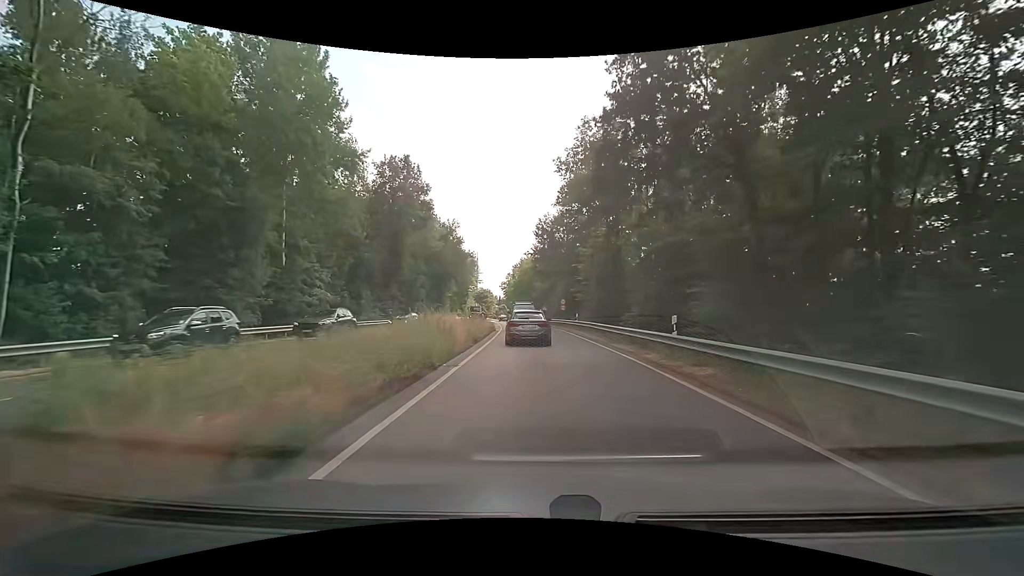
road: secondary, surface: asphalt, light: Day
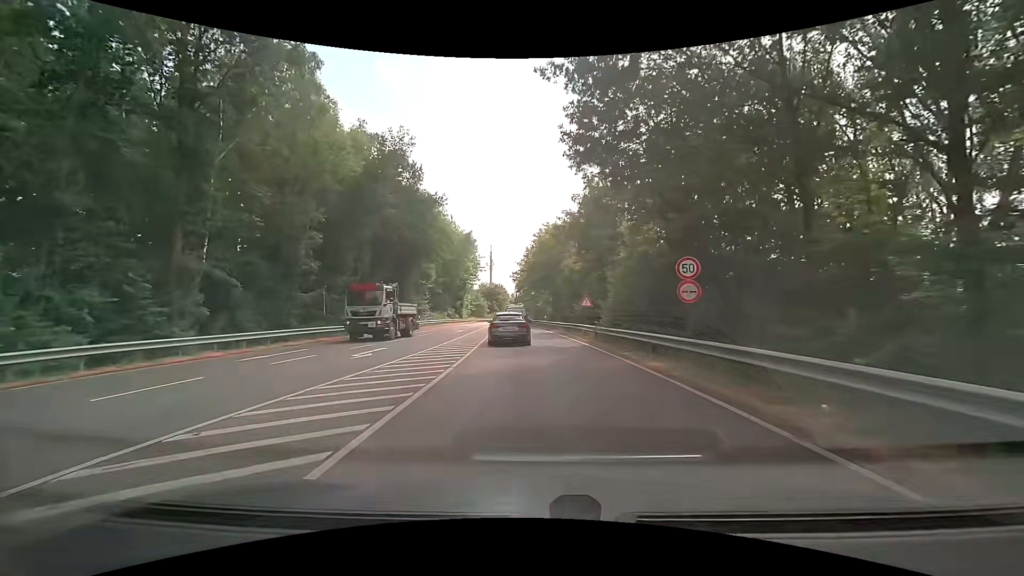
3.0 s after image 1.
(-0.8, +36.5) m; -3°
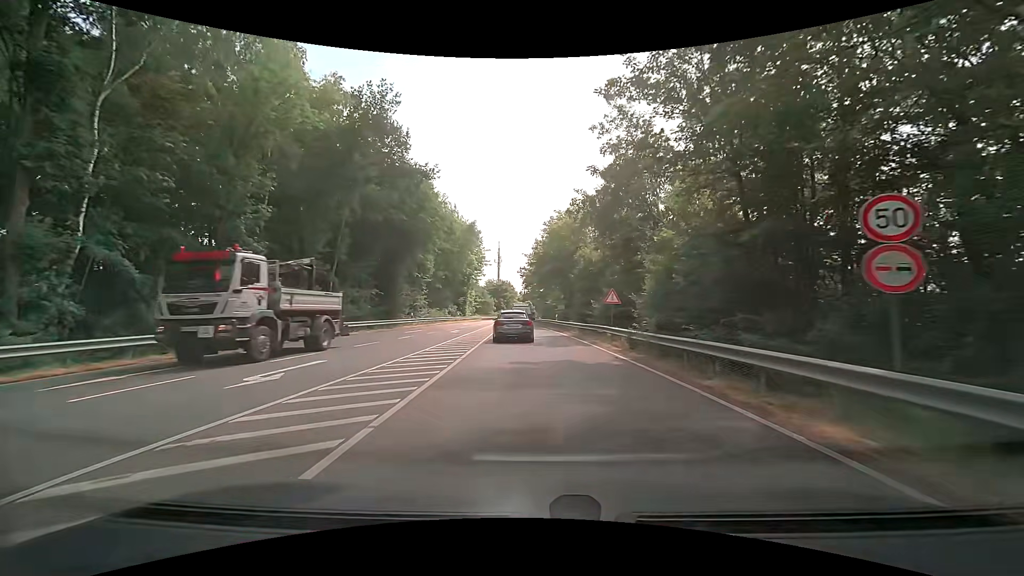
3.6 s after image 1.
(0.0, +7.1) m; -1°
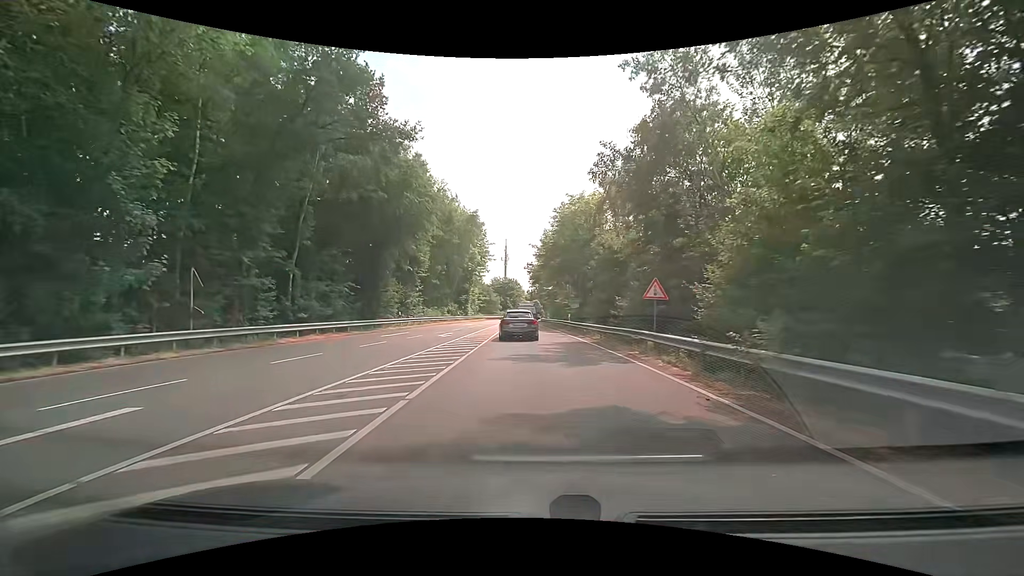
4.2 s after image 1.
(-0.1, +7.1) m; -2°
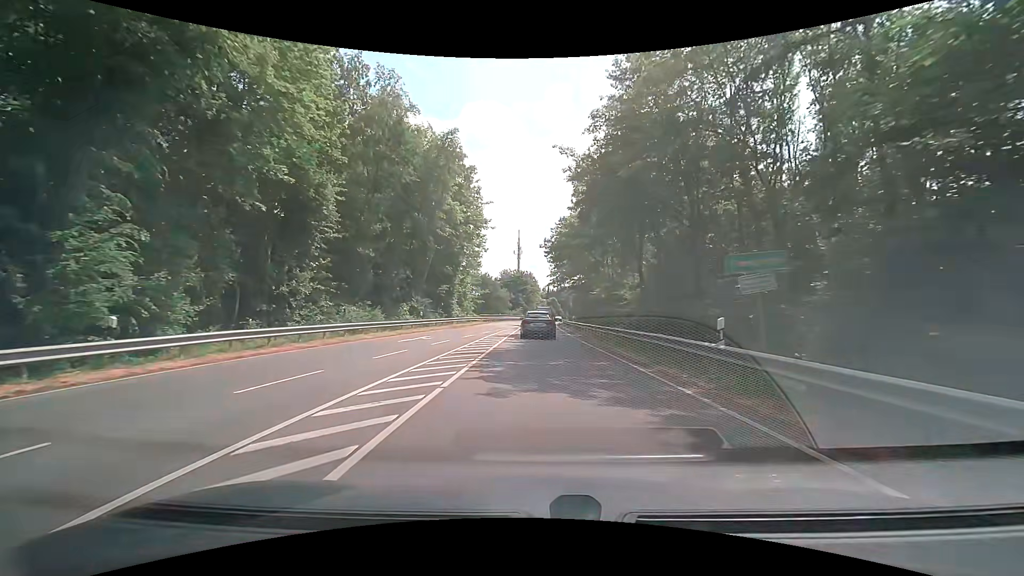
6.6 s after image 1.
(+0.1, +29.3) m; 0°
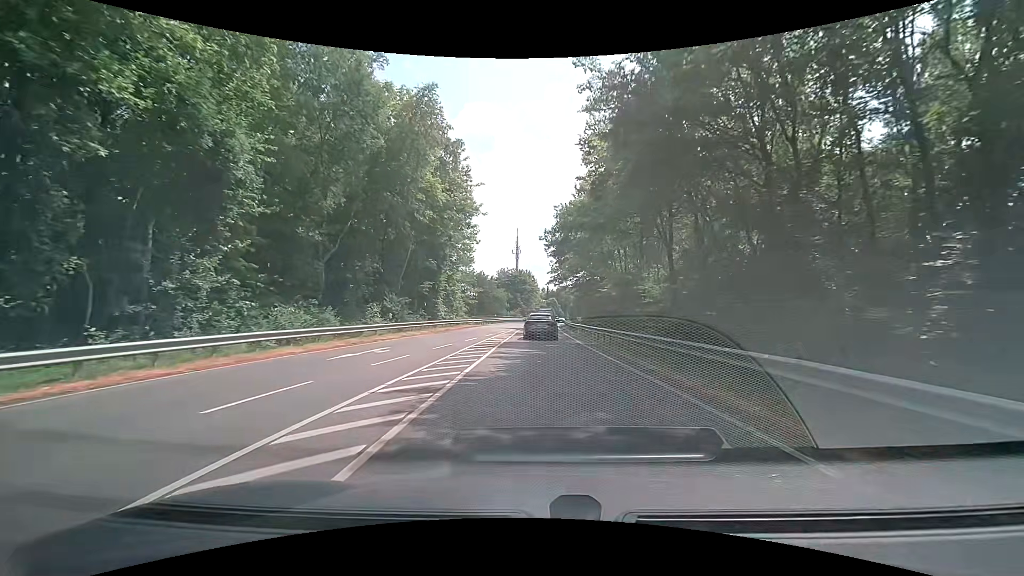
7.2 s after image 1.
(-0.1, +7.5) m; -1°
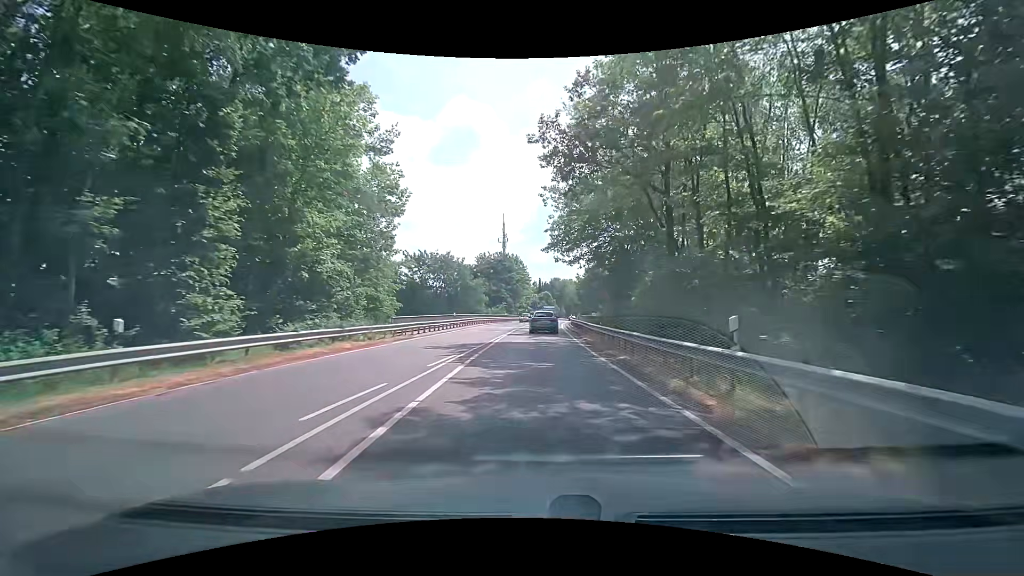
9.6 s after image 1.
(+0.3, +30.9) m; +1°
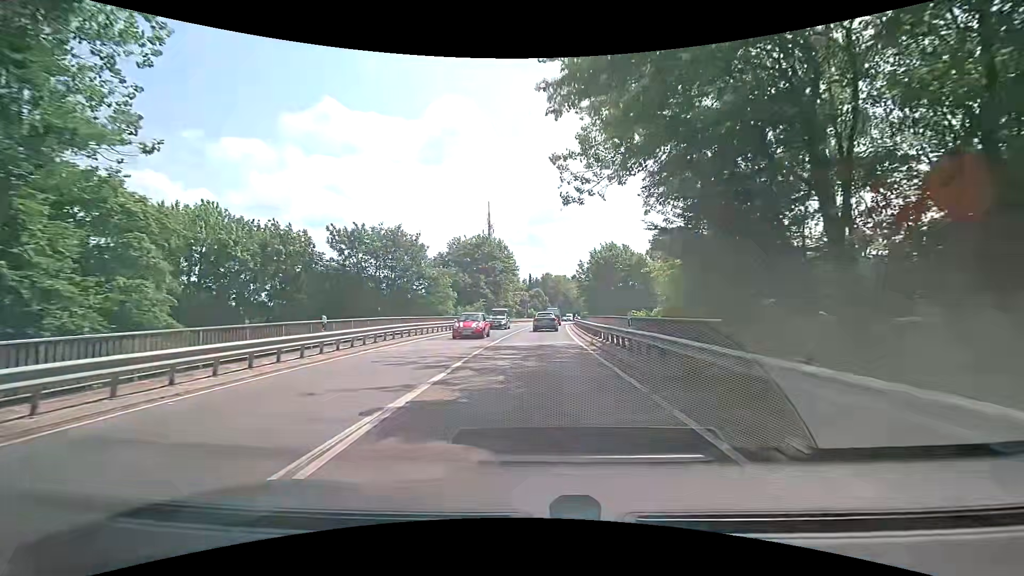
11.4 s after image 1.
(+0.3, +24.0) m; +1°
(0, +10) (0, +20) (0, +30) (+1, +40) (+1, +50) (+2, +60) (+2, +70) (+3, +80) (+4, +90) (+6, +100) m
